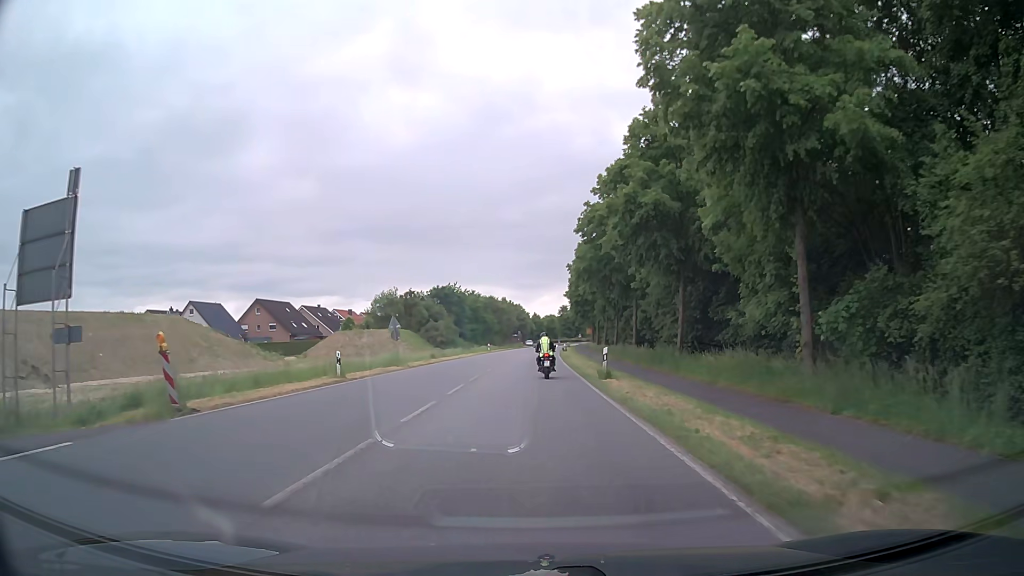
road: primary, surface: asphalt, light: Day
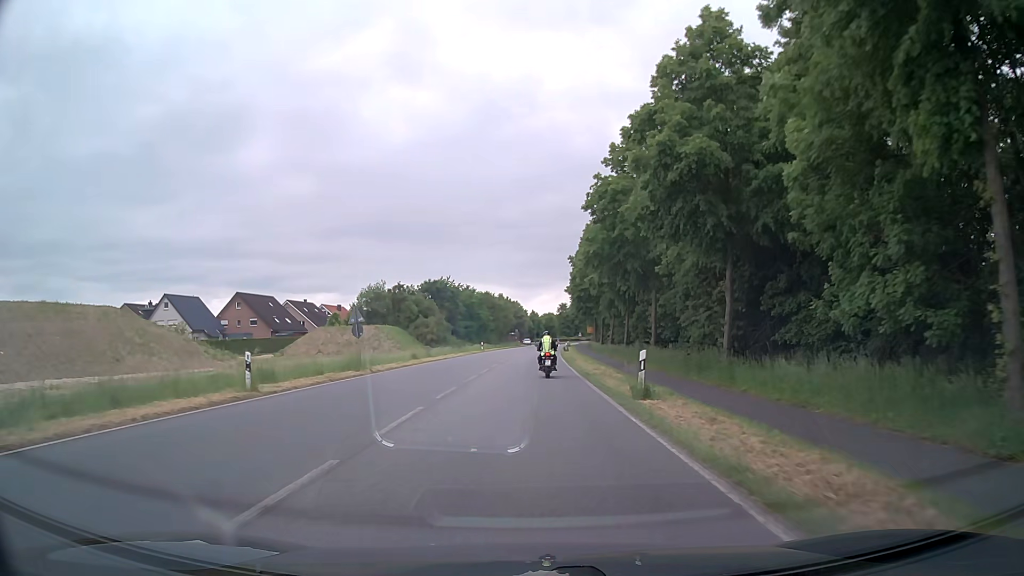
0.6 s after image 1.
(0.0, +7.9) m; 0°
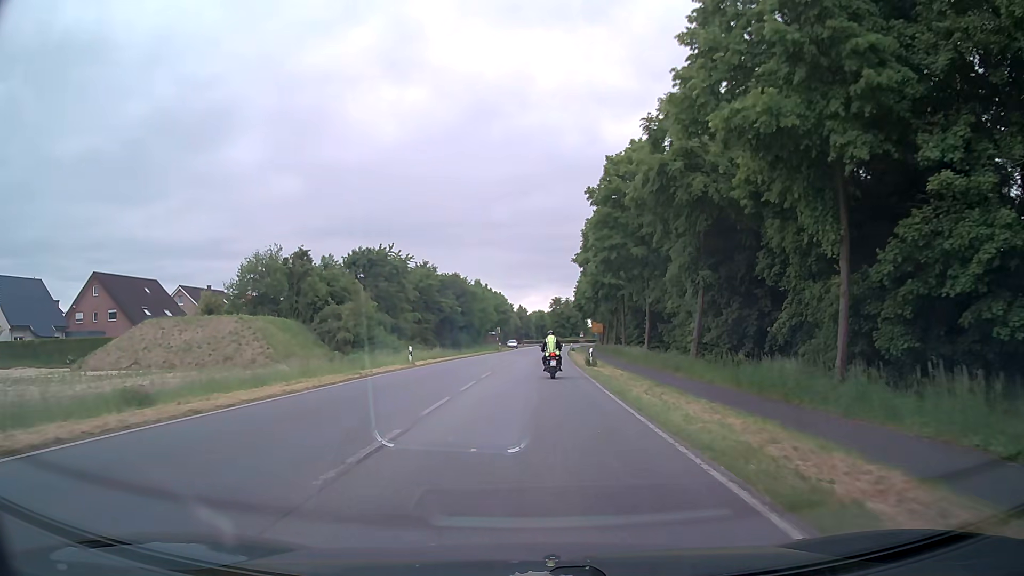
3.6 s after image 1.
(+0.4, +39.5) m; 0°
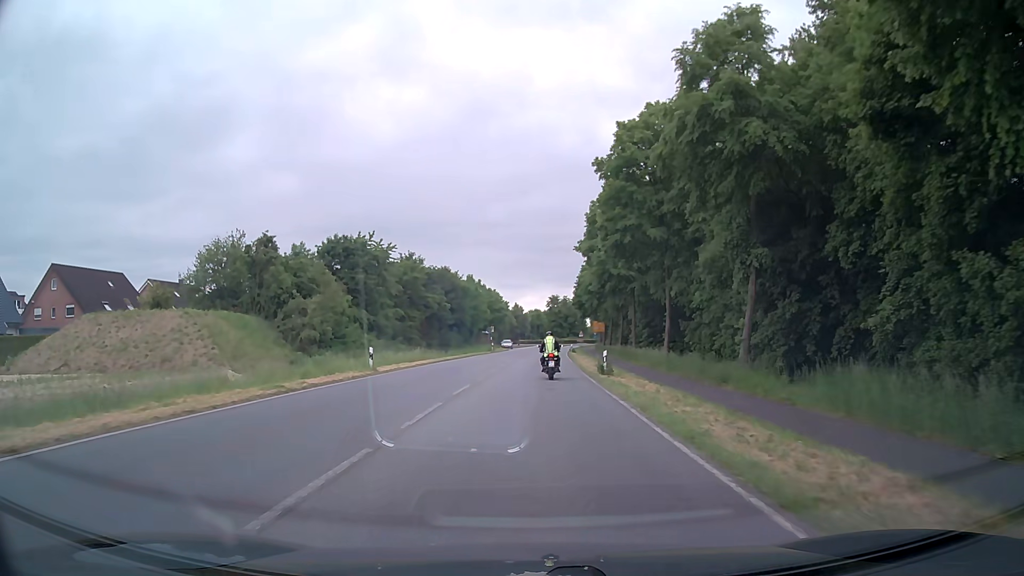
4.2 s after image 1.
(+0.1, +7.9) m; +1°
(0, +10) (0, +20) (0, +30) (+1, +40) (+1, +50) (+1, +60) (+2, +70) (+3, +80) (+3, +90) (+4, +100) m
